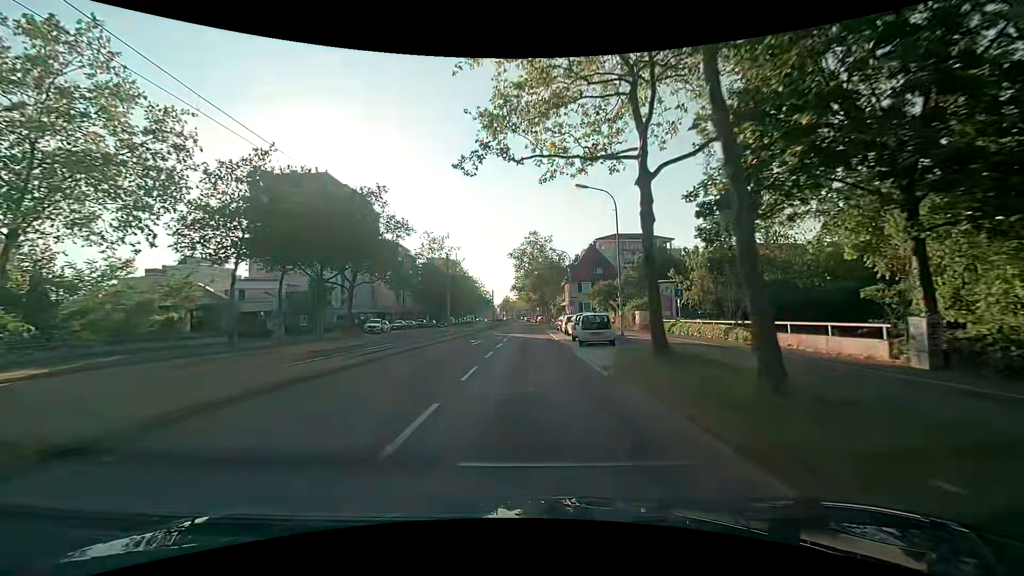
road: tertiary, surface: asphalt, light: Day
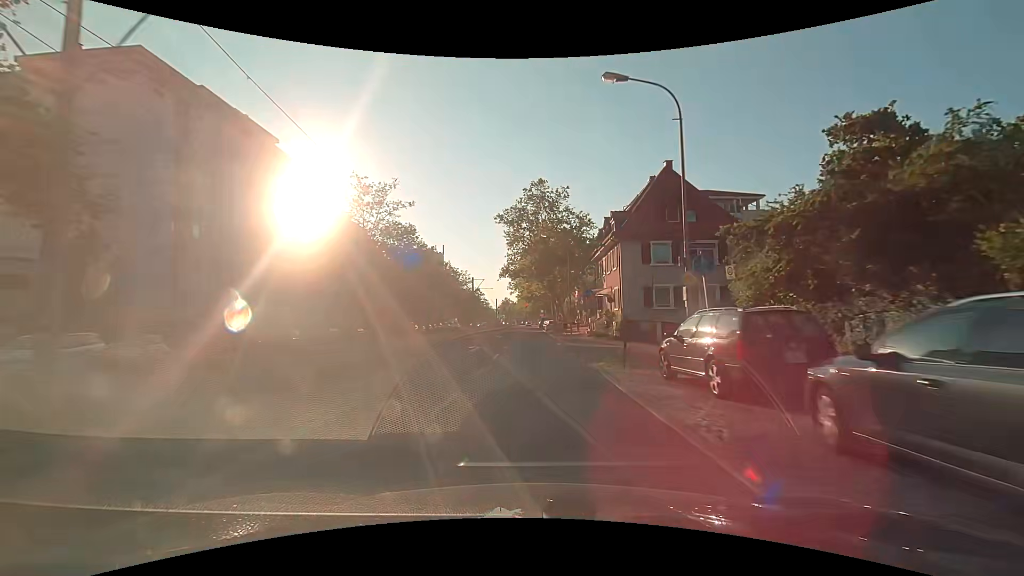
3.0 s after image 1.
(-0.3, +41.1) m; 0°
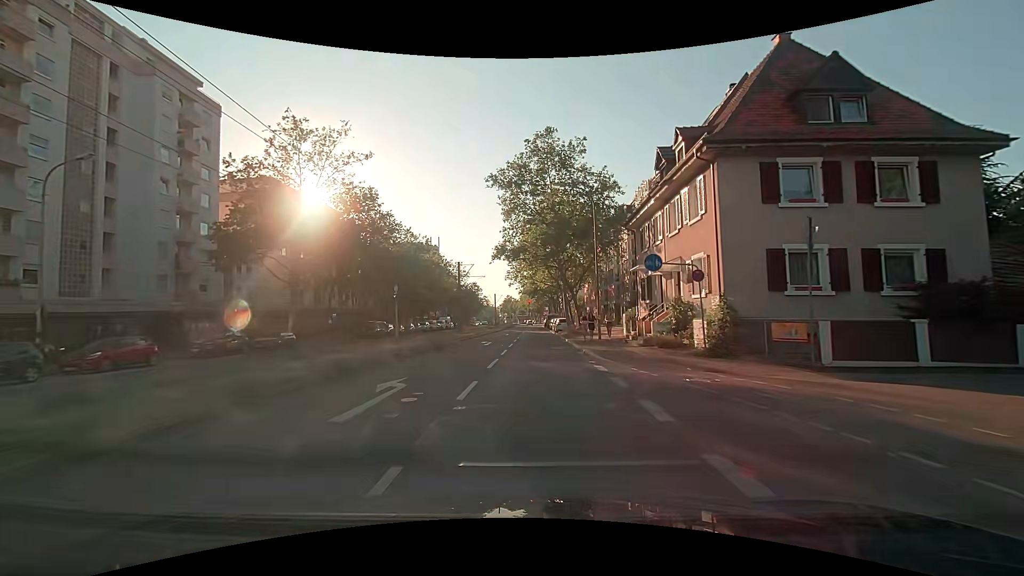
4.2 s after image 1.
(-0.1, +16.4) m; -1°
(0, +10) (0, +20) (-1, +30) (-1, +40) (-1, +50) (-2, +60) (-2, +70) (-2, +80) (-2, +90) (-2, +100) m
